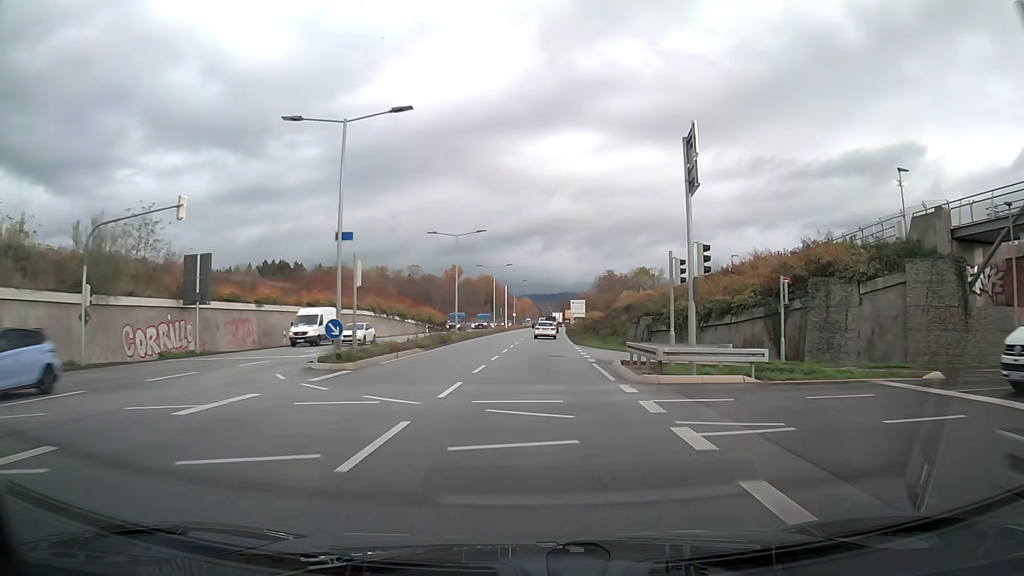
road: primary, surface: asphalt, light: Day
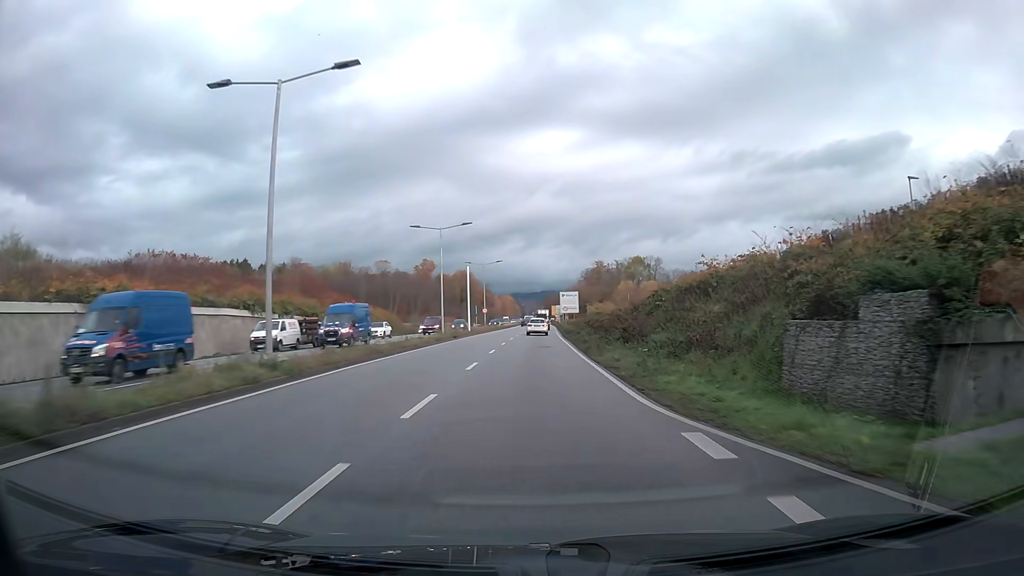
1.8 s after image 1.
(+0.5, +32.3) m; +1°
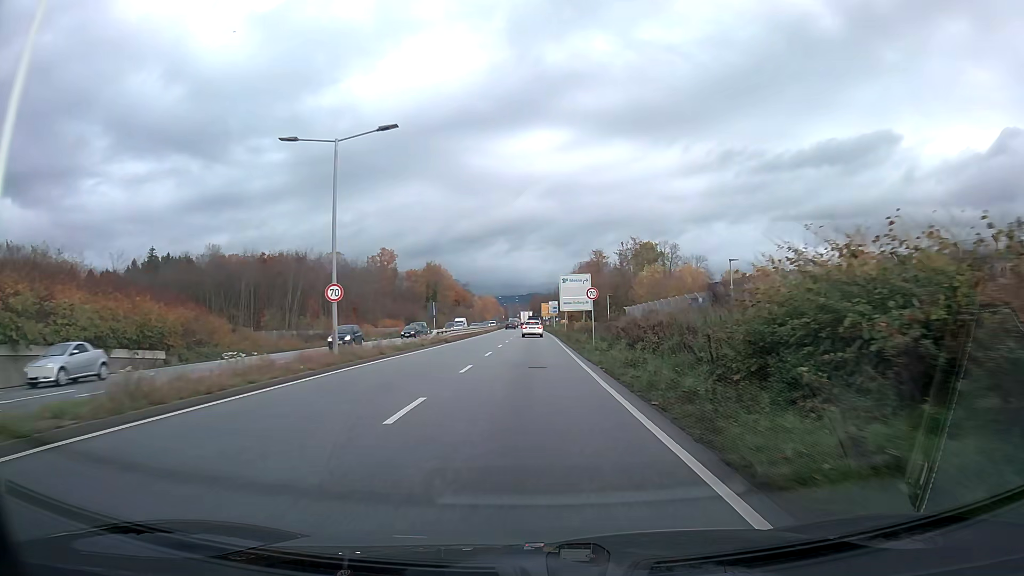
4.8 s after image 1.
(+0.6, +53.8) m; +1°
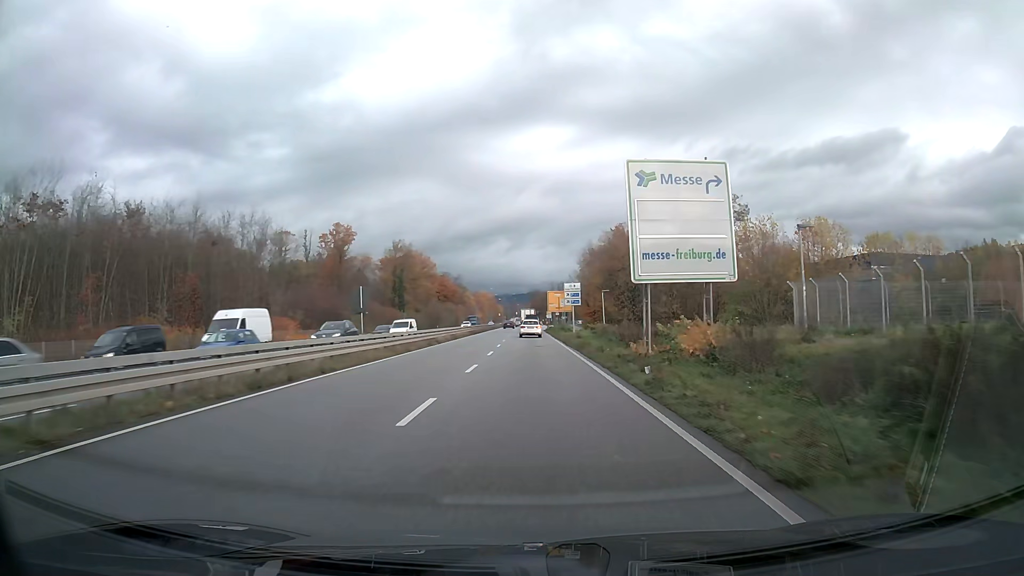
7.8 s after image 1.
(0.0, +53.7) m; 0°
